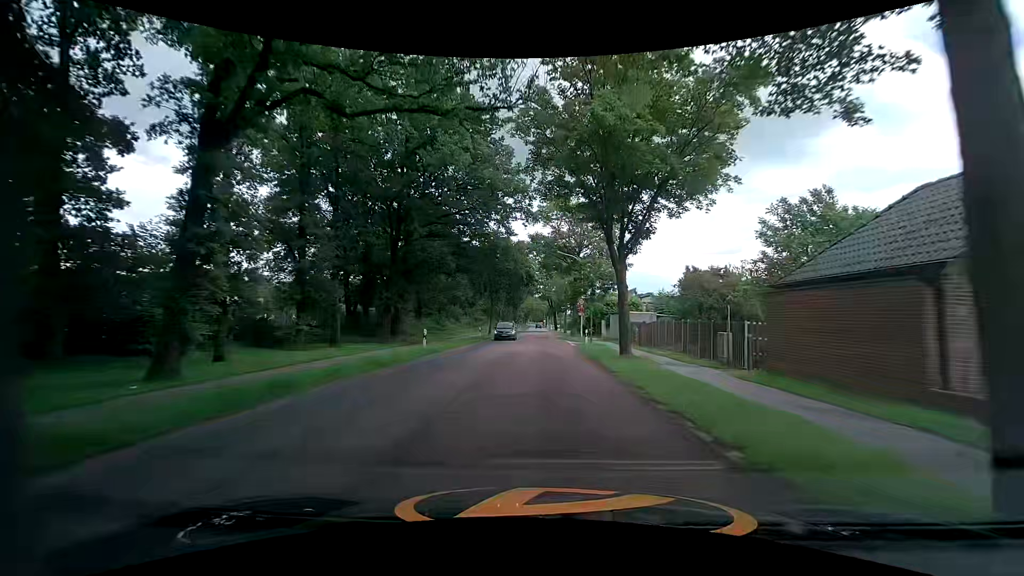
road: tertiary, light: Day
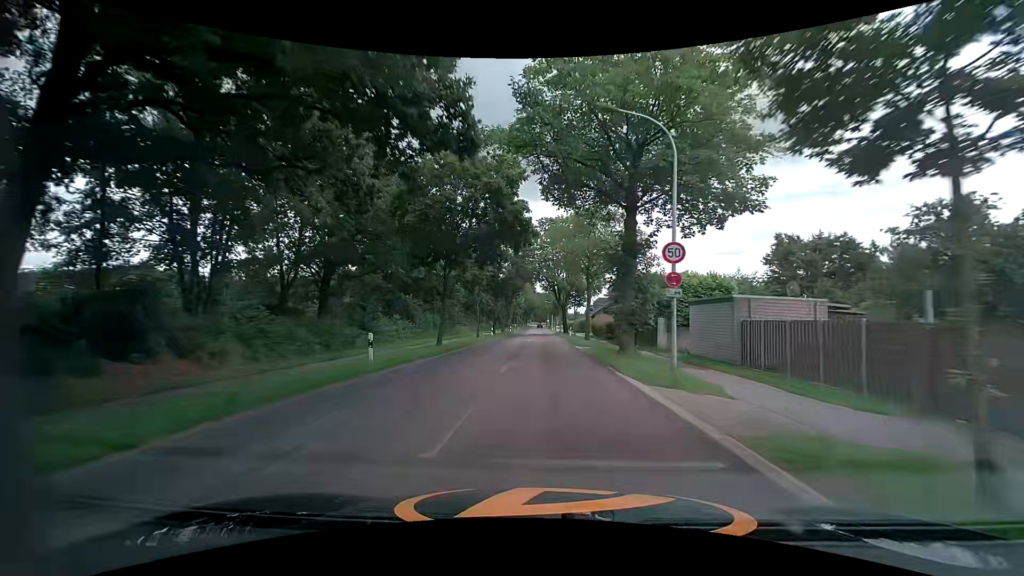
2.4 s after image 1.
(-0.9, +28.8) m; -2°
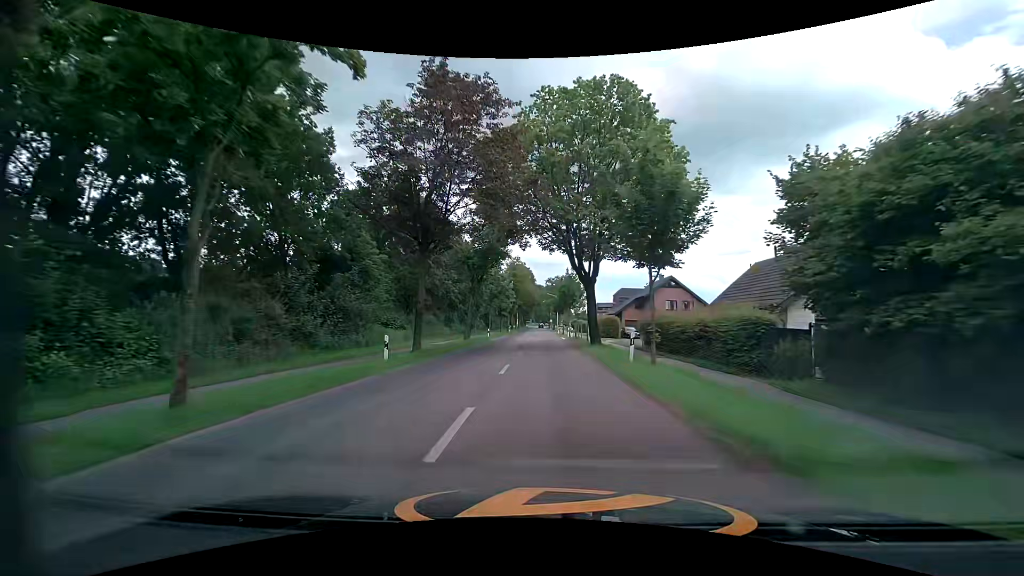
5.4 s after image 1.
(-0.1, +36.3) m; -1°
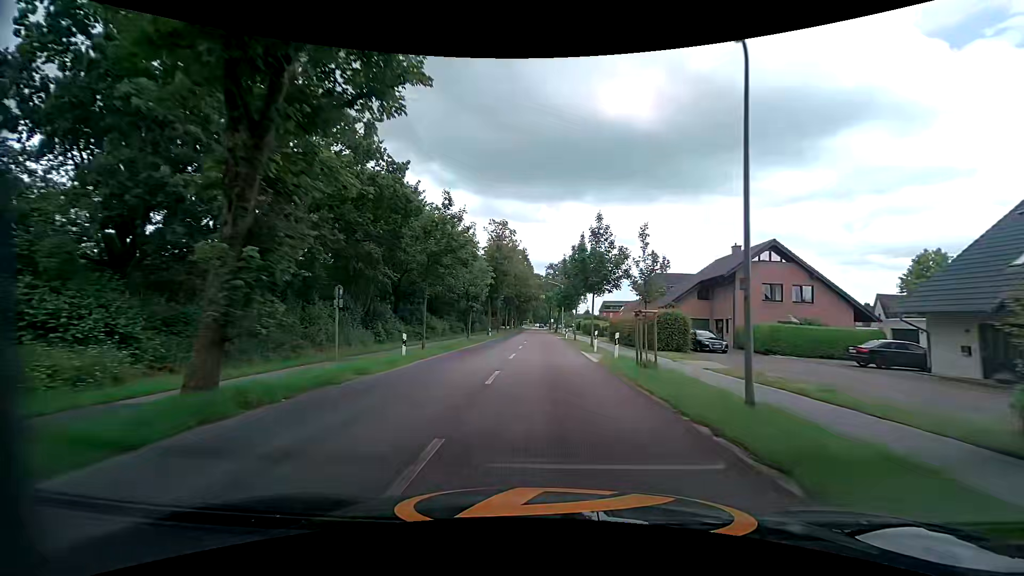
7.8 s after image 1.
(+0.2, +29.6) m; +1°
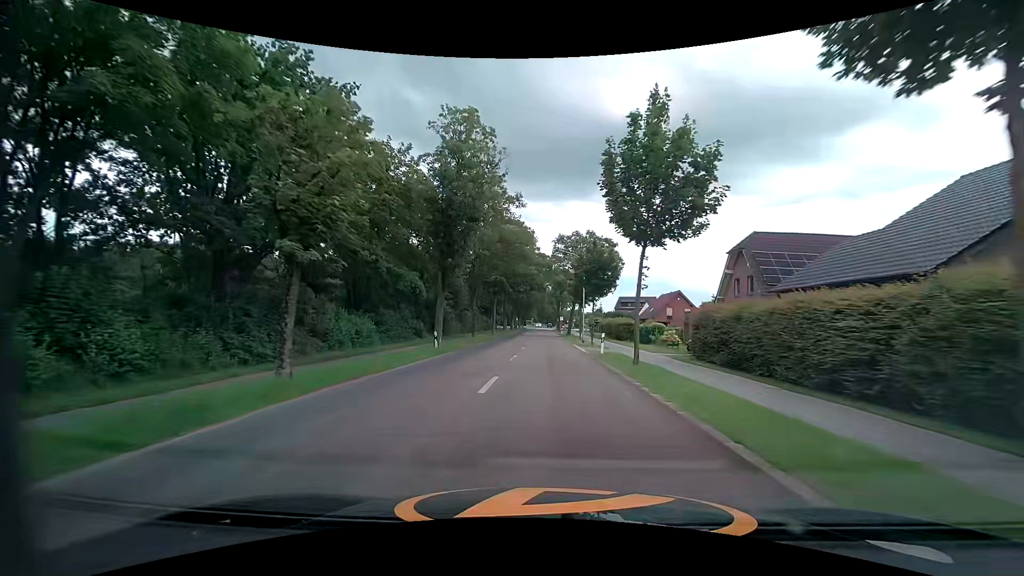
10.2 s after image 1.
(-0.1, +28.7) m; -1°
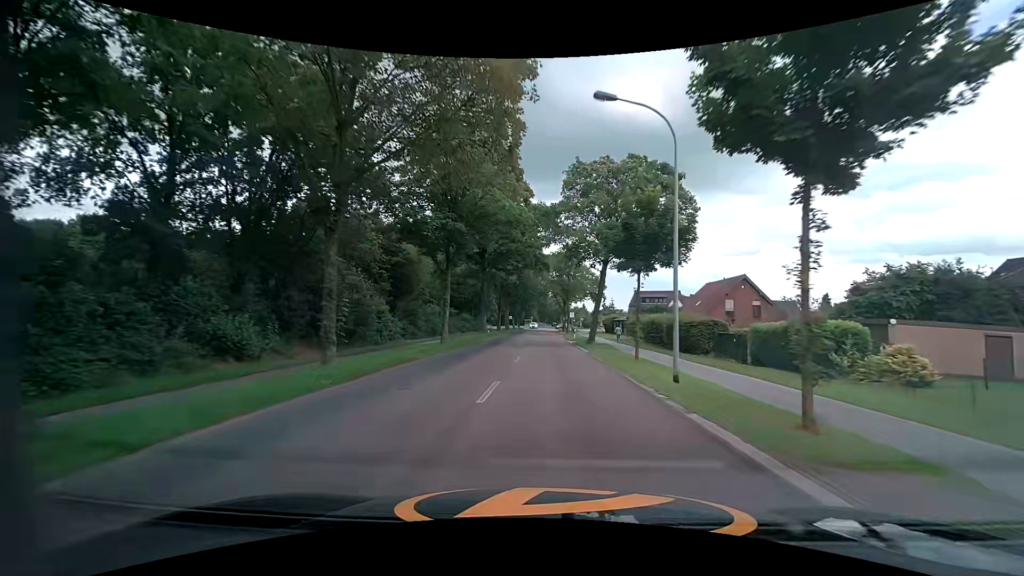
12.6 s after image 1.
(0.0, +28.4) m; 0°
